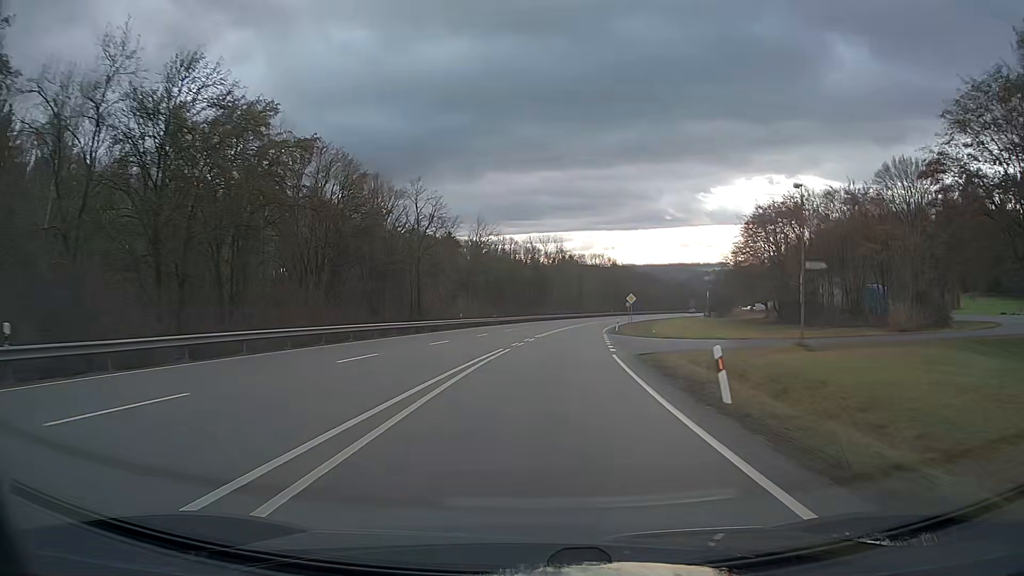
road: primary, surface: asphalt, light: Day
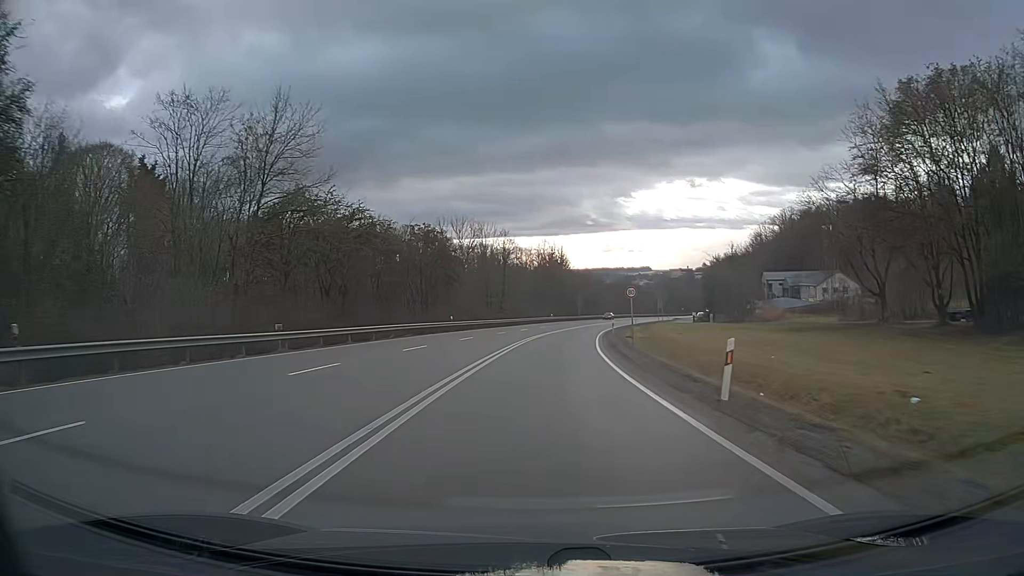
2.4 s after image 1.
(+2.9, +49.9) m; +6°
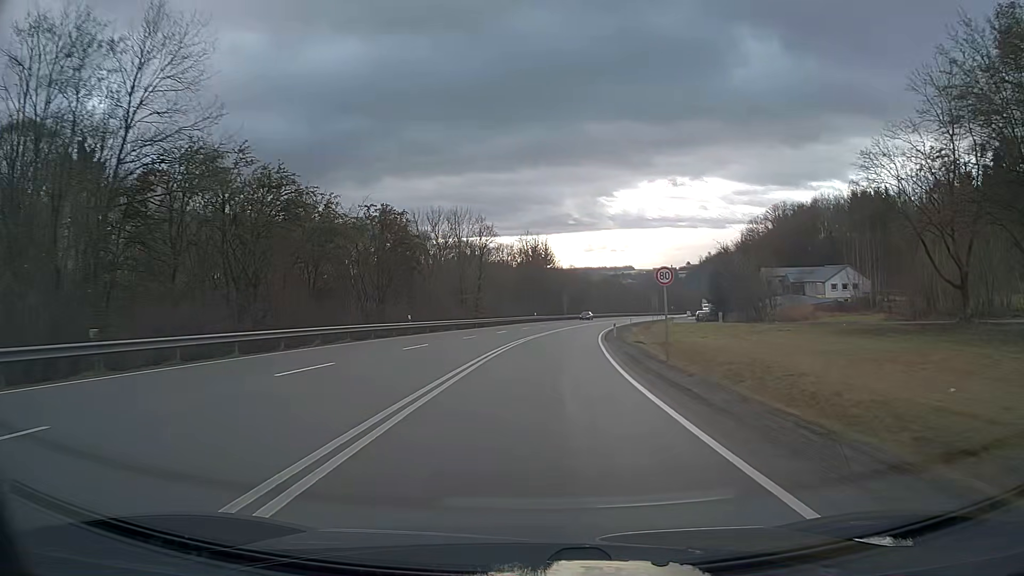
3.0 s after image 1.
(+0.2, +12.5) m; +1°
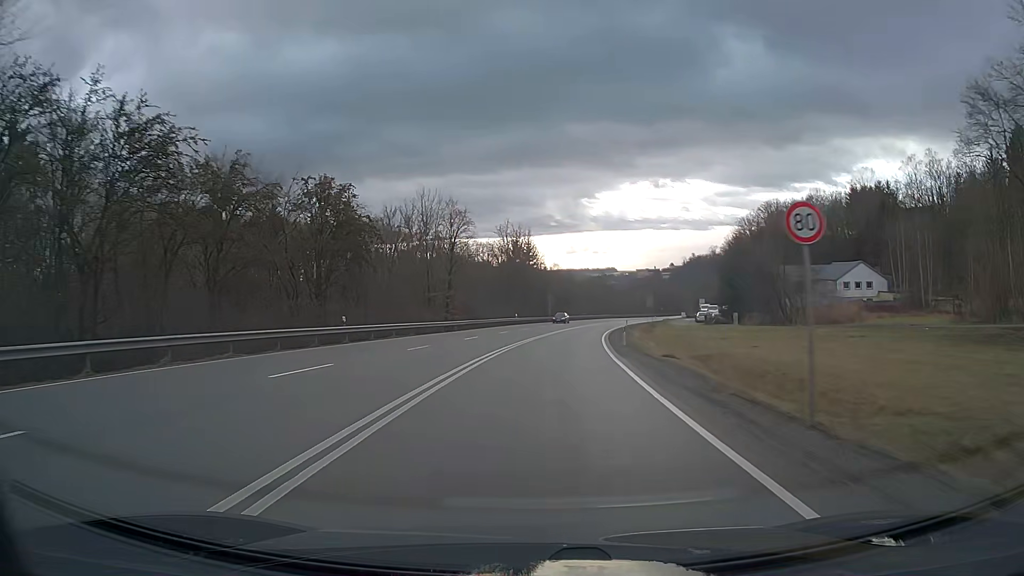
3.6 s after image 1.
(+0.2, +12.5) m; +2°
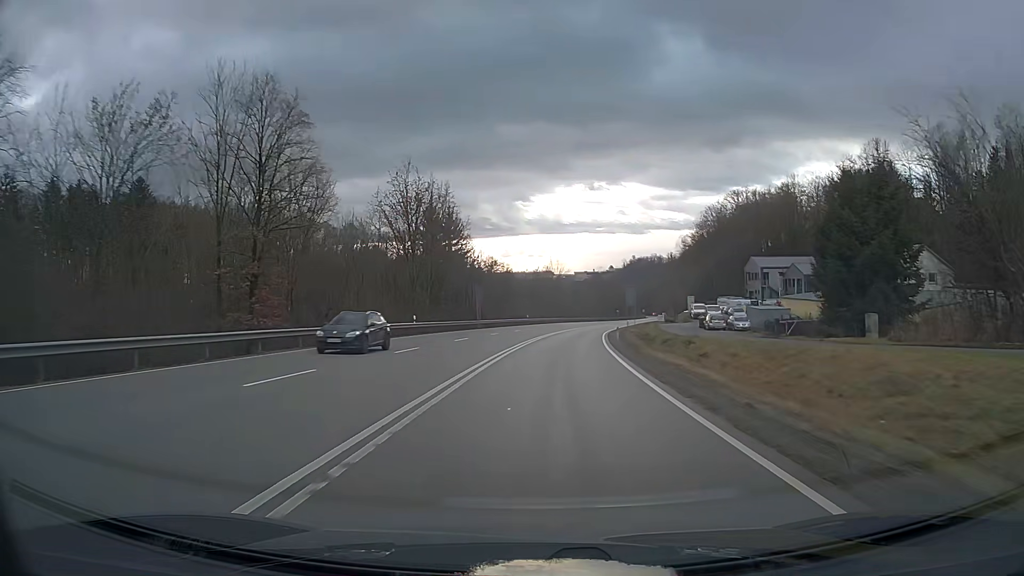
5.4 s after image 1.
(+1.7, +37.4) m; +5°
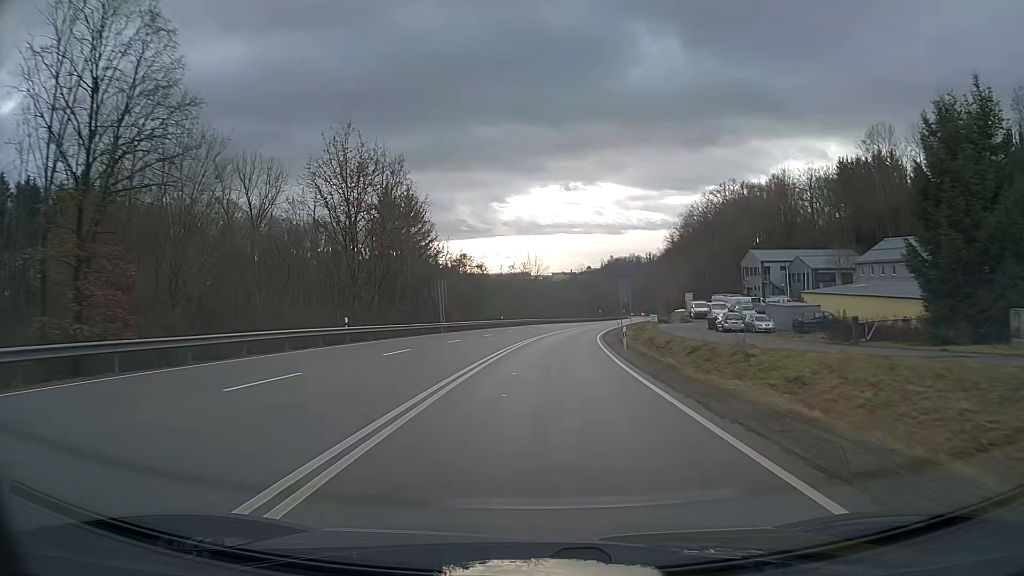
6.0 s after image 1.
(+0.2, +12.5) m; +2°
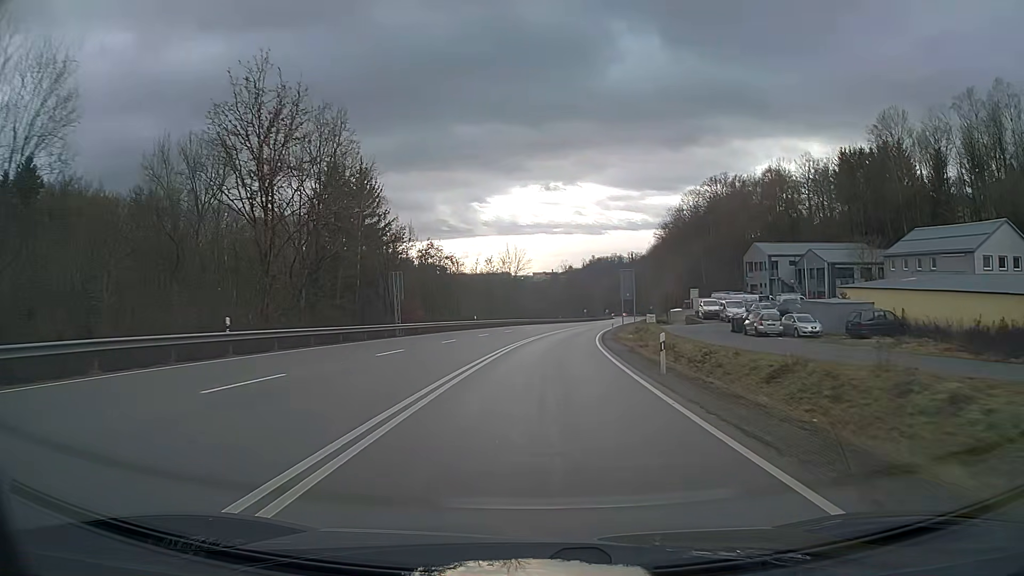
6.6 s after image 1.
(+0.2, +12.5) m; +2°
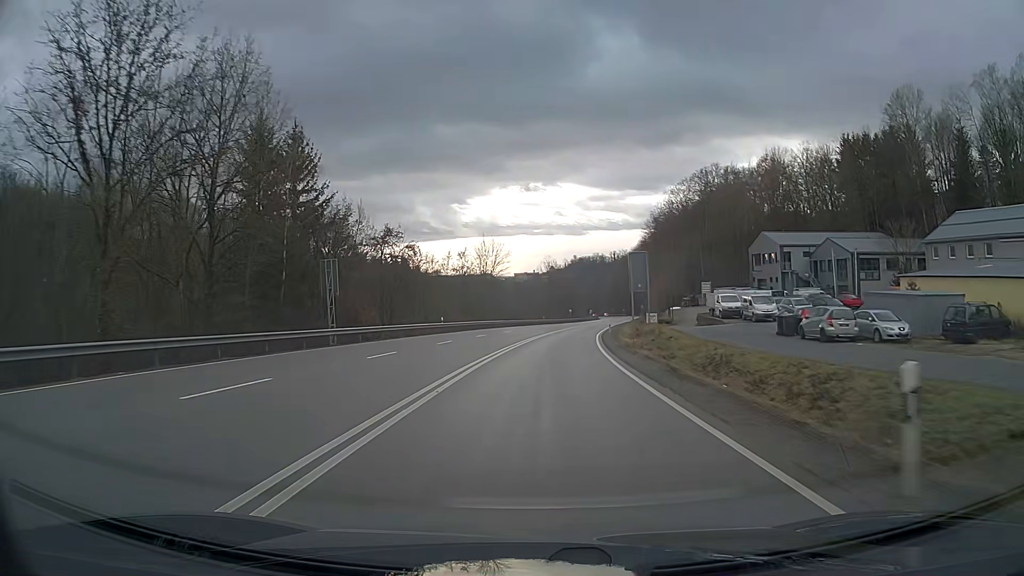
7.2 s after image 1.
(+0.2, +12.5) m; +2°
